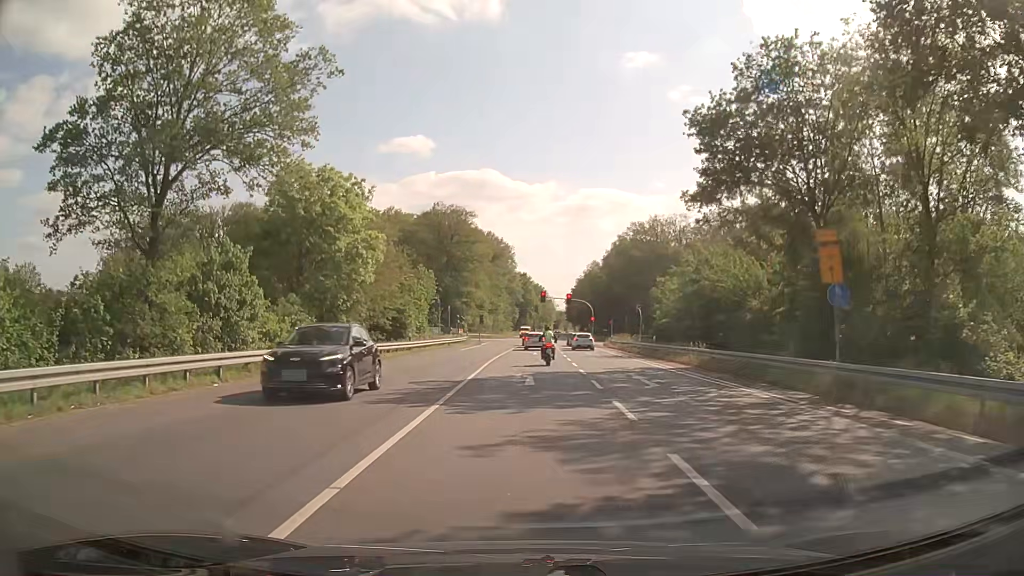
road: secondary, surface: asphalt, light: Day
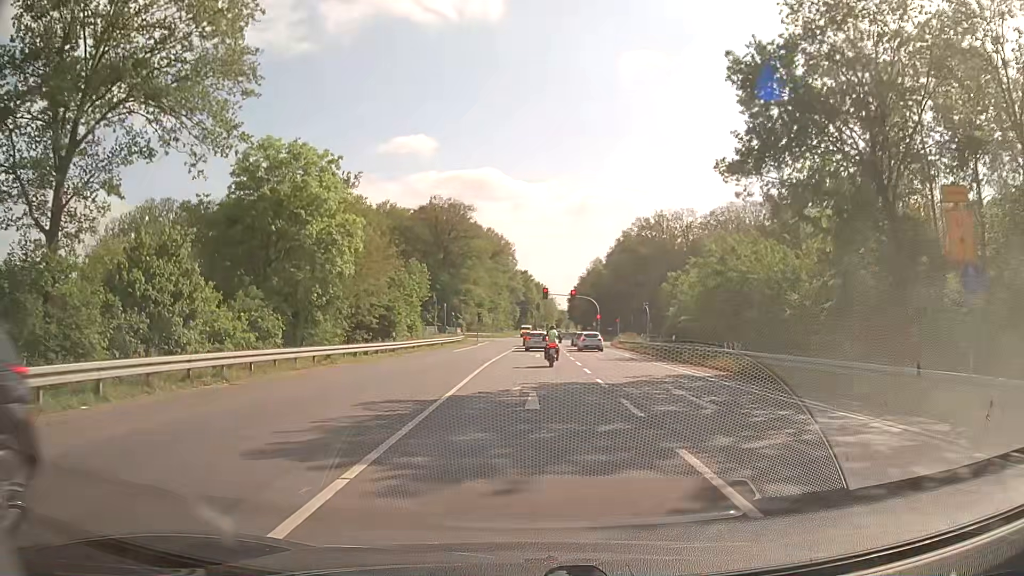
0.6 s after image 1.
(0.0, +5.7) m; 0°
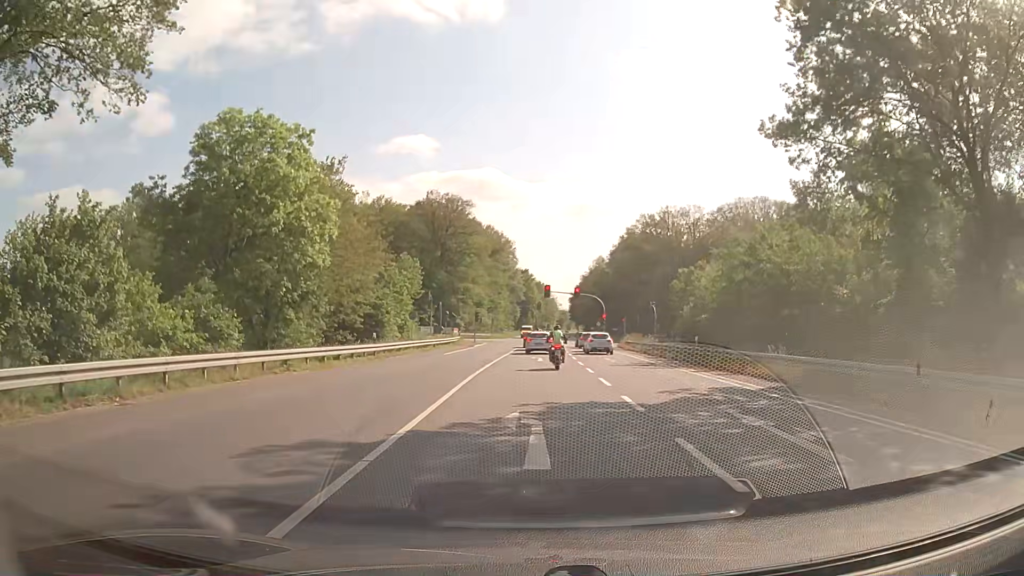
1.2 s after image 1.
(0.0, +5.2) m; 0°
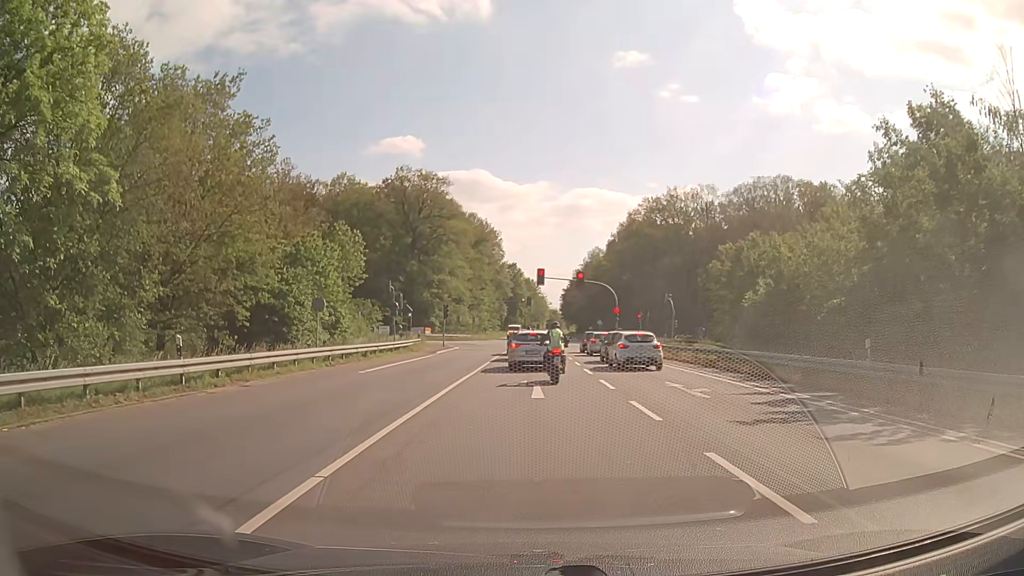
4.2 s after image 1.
(+0.1, +18.8) m; +2°
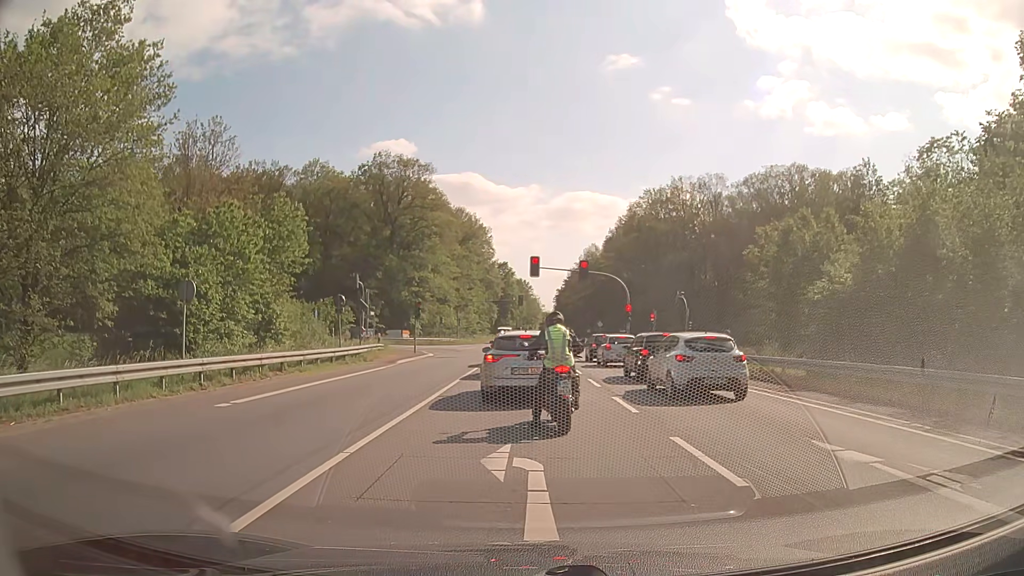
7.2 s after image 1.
(-0.1, +10.6) m; 0°
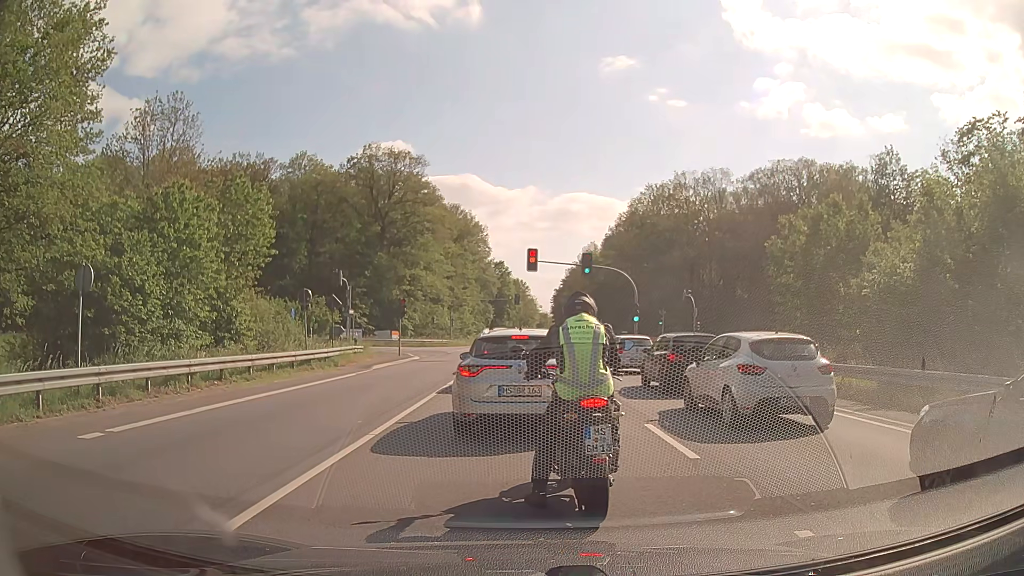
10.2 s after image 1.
(0.0, +4.4) m; 0°
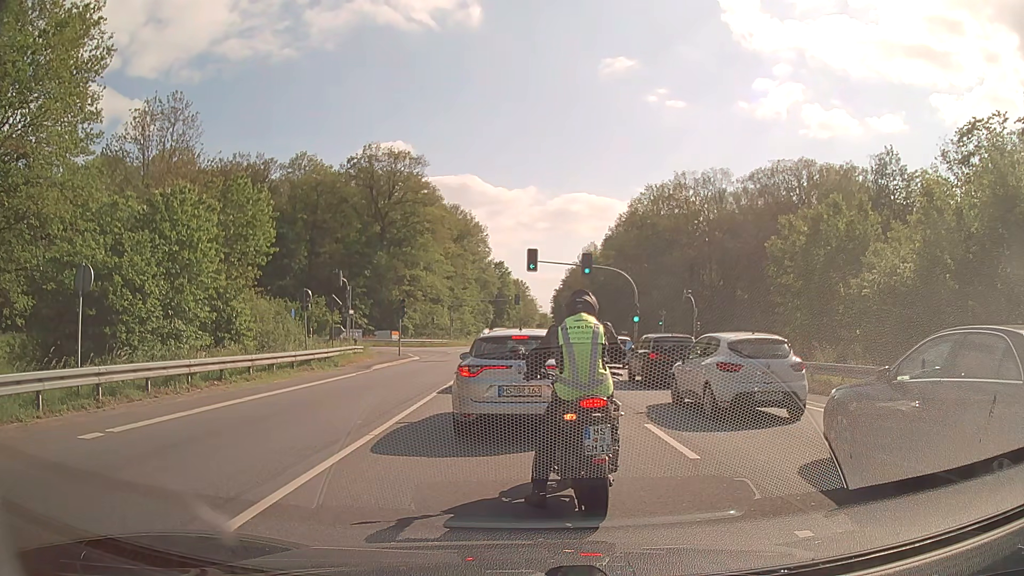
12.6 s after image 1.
(0.0, +0.1) m; 0°
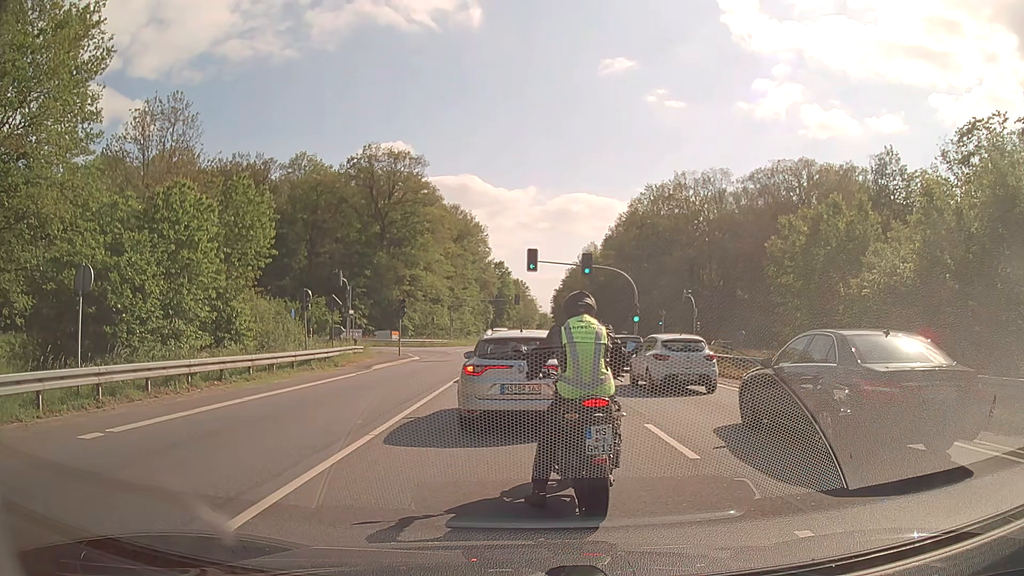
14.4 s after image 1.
(0.0, 0.0) m; 0°
(0, +10) (0, +20) (0, +30) (0, +40) (-1, +50) (-5, +59) (-14, +64) (-24, +64) (-34, +62) (-43, +59) m
